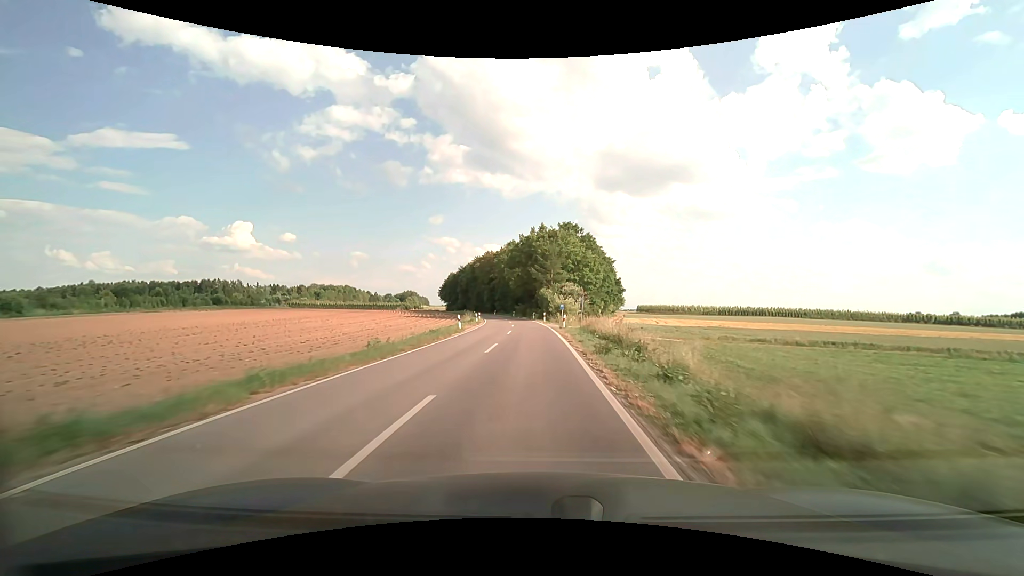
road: unclassified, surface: asphalt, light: Day
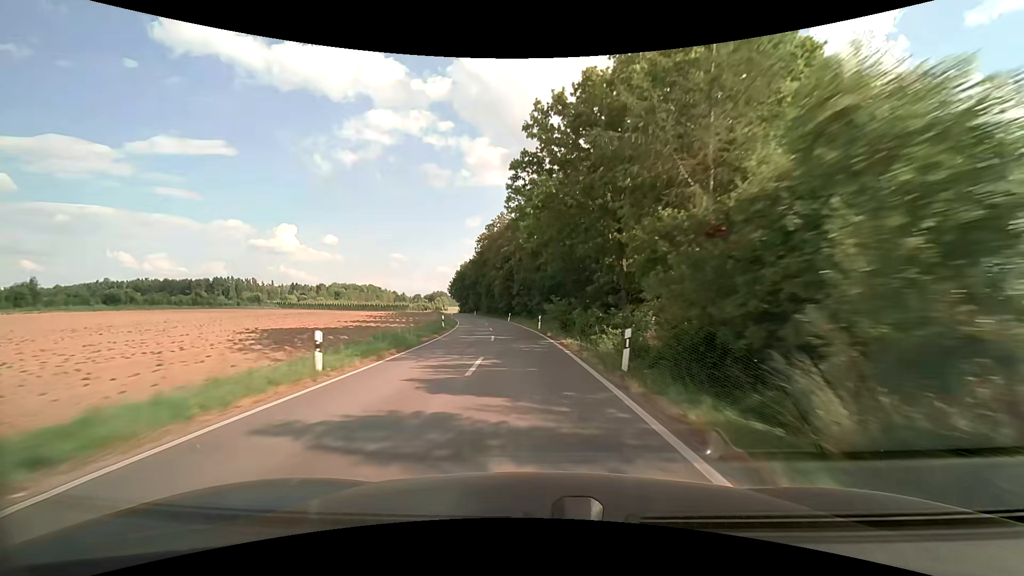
(-1.5, +53.7) m; -4°
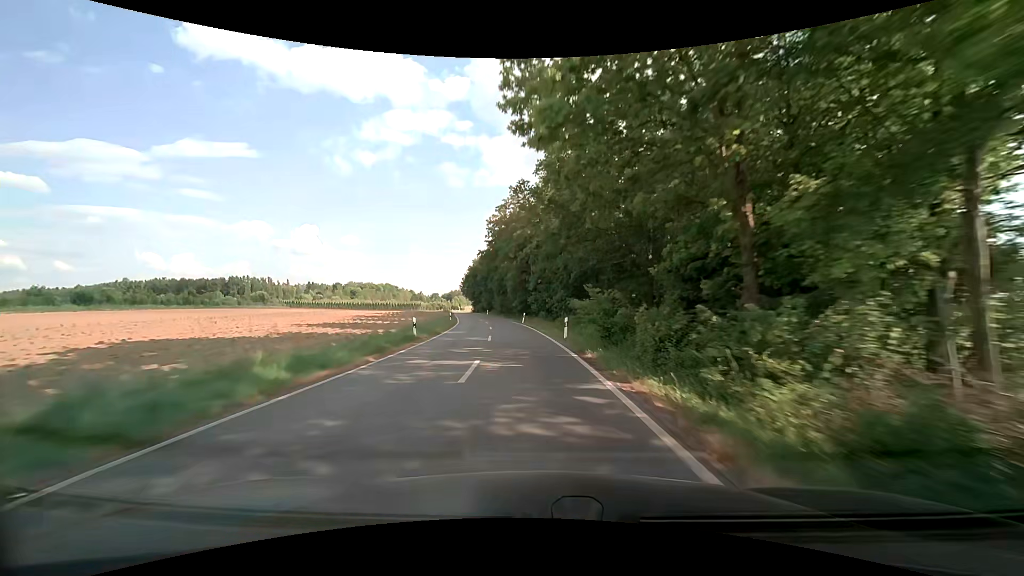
(-0.2, +13.3) m; -2°
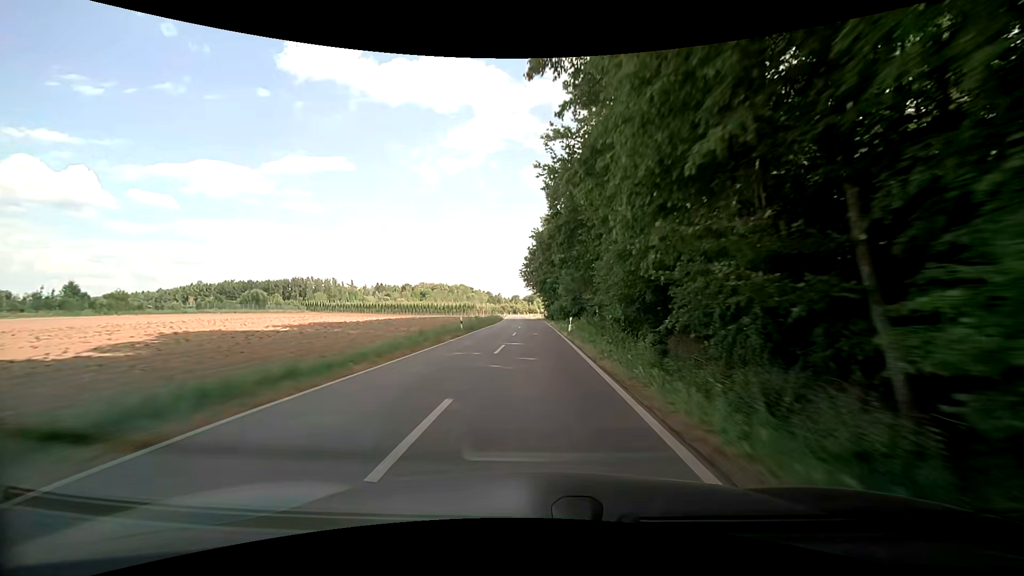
(-6.3, +66.0) m; -10°
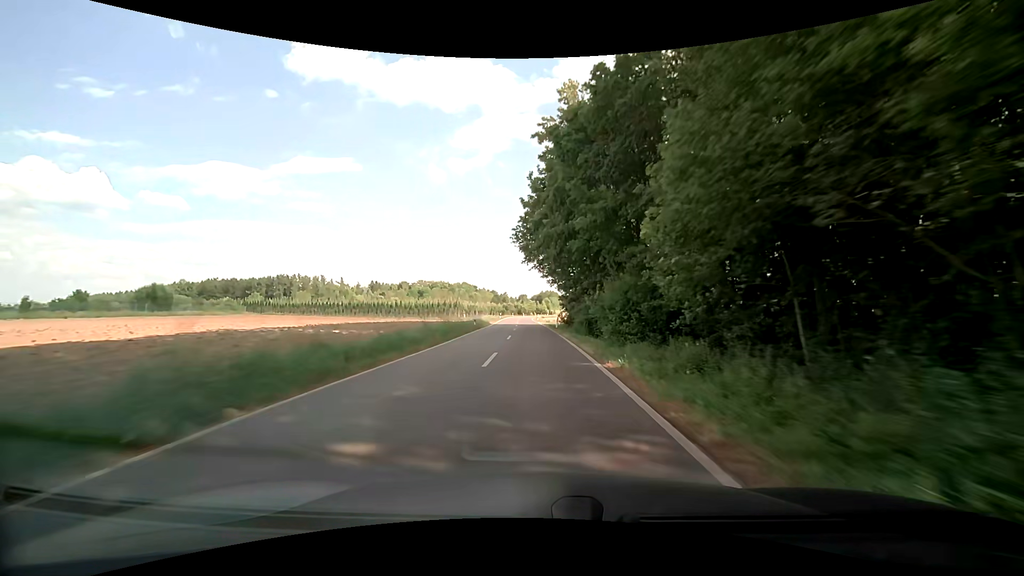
(0.0, +40.1) m; -1°
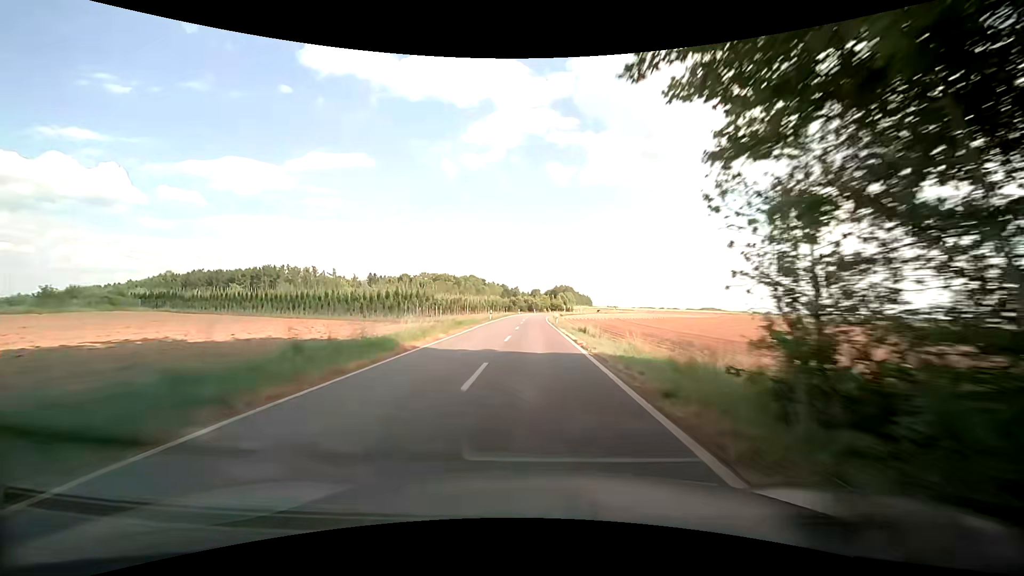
(-0.7, +40.2) m; -2°
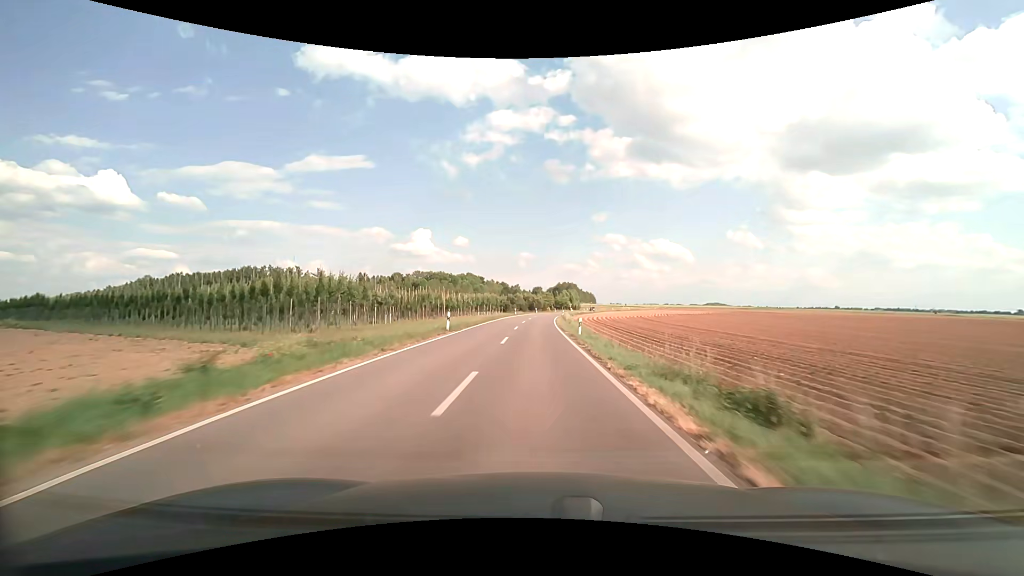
(-0.1, +25.9) m; 0°
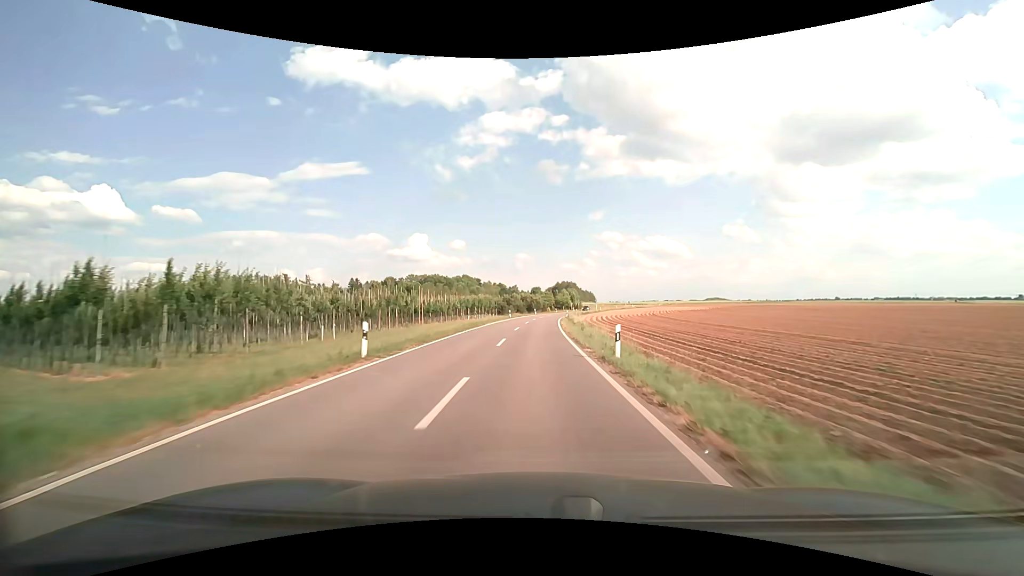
(0.0, +12.6) m; 0°
(0, +10) (0, +20) (0, +30) (0, +40) (+1, +50) (+1, +60) (+2, +70) (+3, +80) (+4, +90) (+6, +100) m
